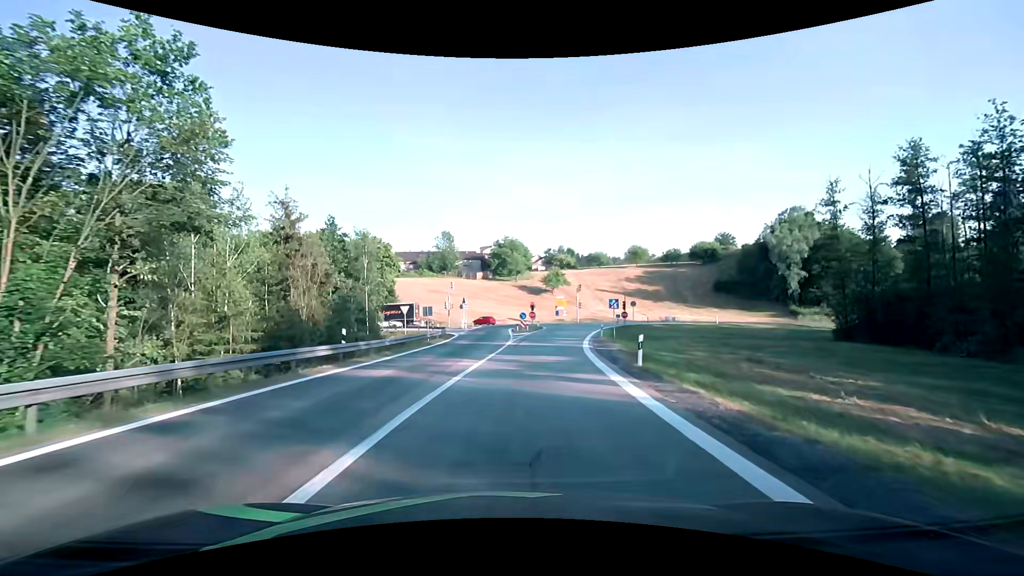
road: motorway_link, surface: asphalt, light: Day
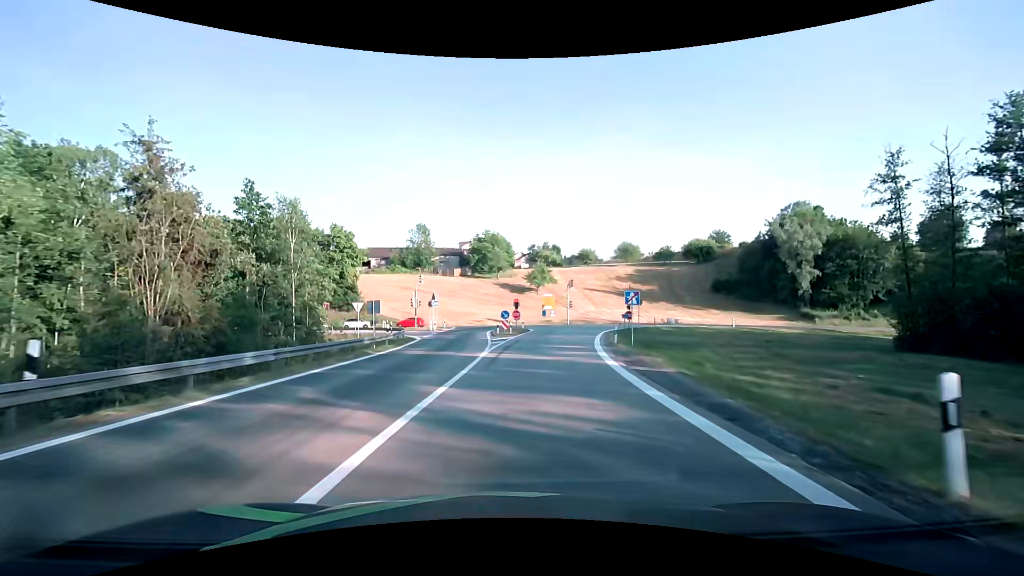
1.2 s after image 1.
(+0.3, +11.6) m; +2°
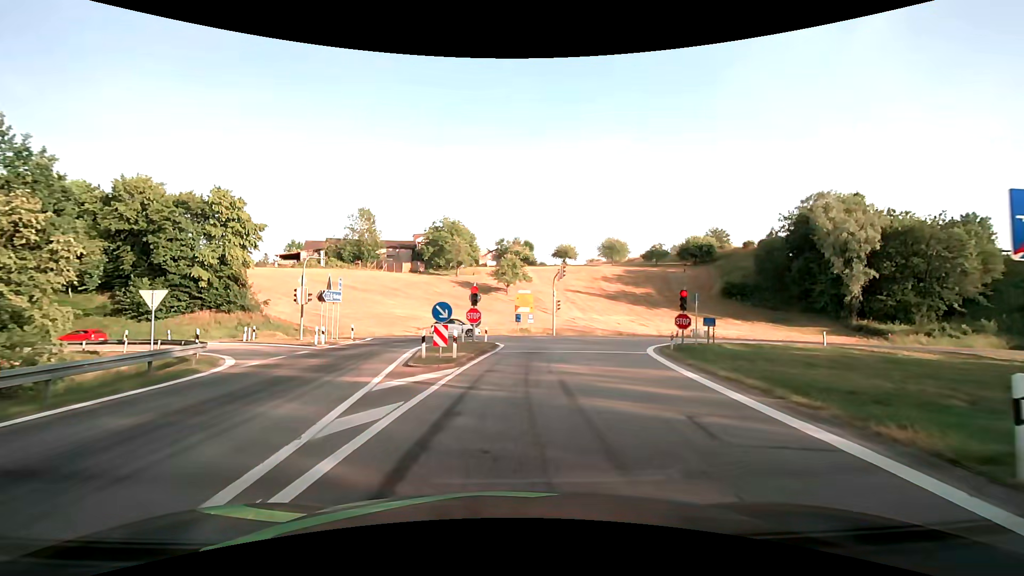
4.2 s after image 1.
(+1.0, +23.8) m; +5°
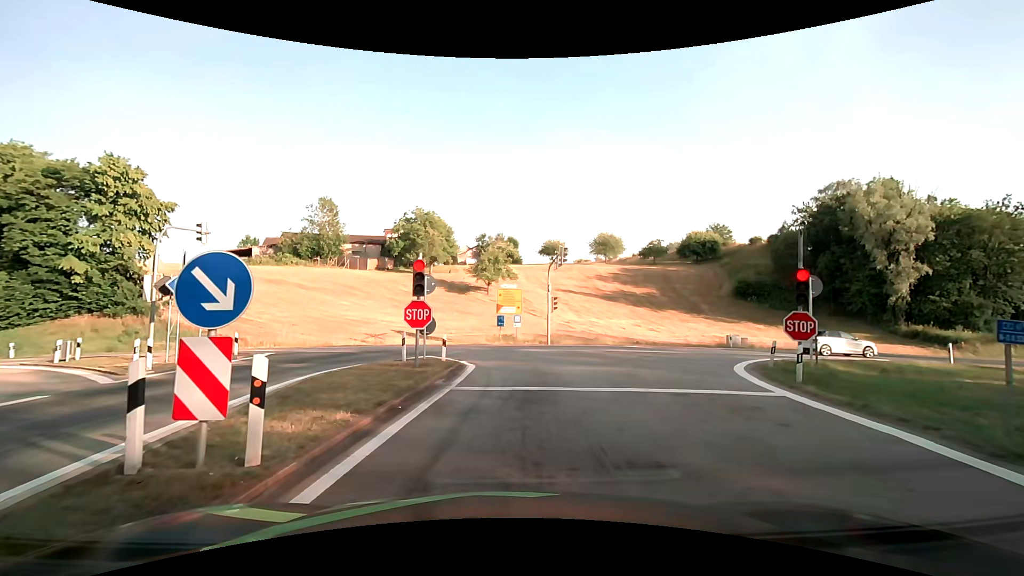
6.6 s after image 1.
(+0.3, +12.4) m; +2°
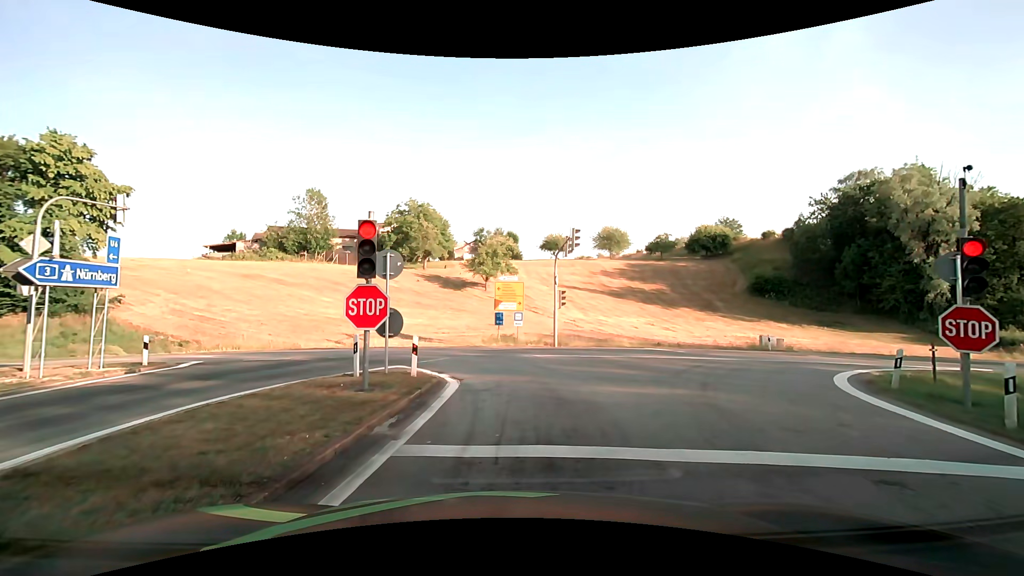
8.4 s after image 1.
(0.0, +5.3) m; 0°
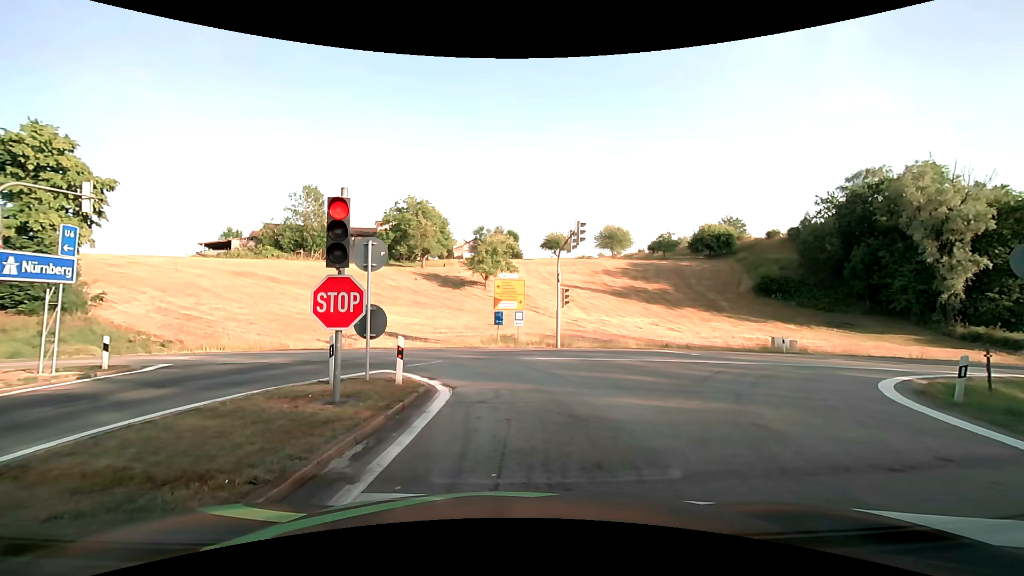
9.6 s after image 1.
(0.0, +1.5) m; +1°
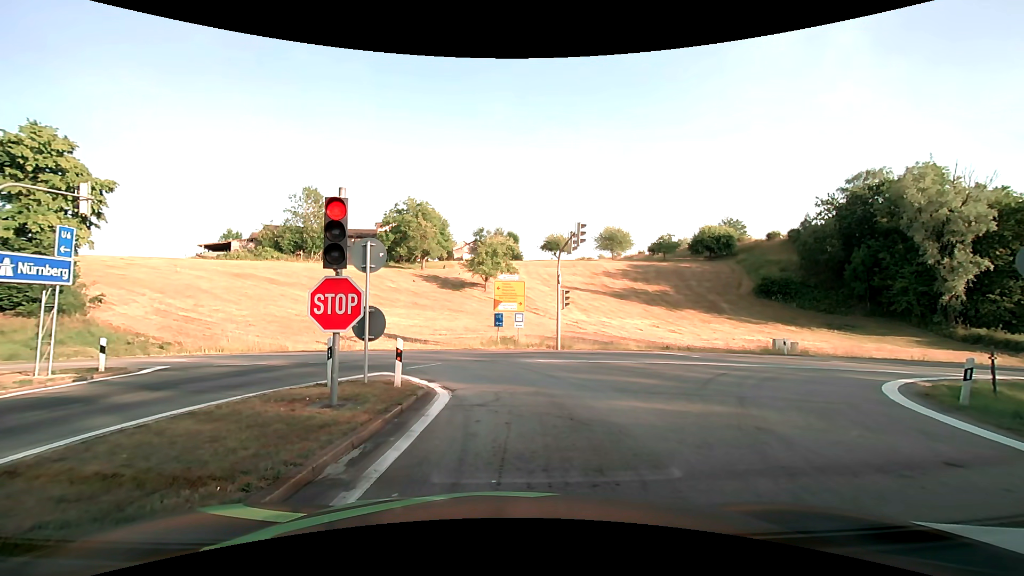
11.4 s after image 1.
(0.0, +0.2) m; 0°
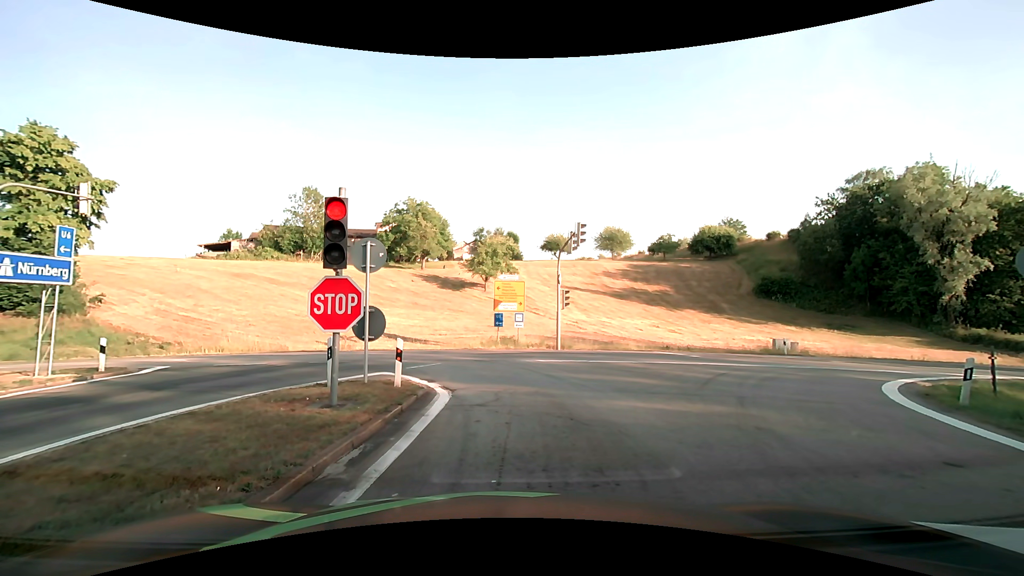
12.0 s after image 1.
(0.0, 0.0) m; 0°
(0, +10) (-2, +20) (-10, +26) (-20, +28) (-30, +28) (-40, +28) (-50, +28) (-60, +28) (-70, +29) (-80, +30) m
